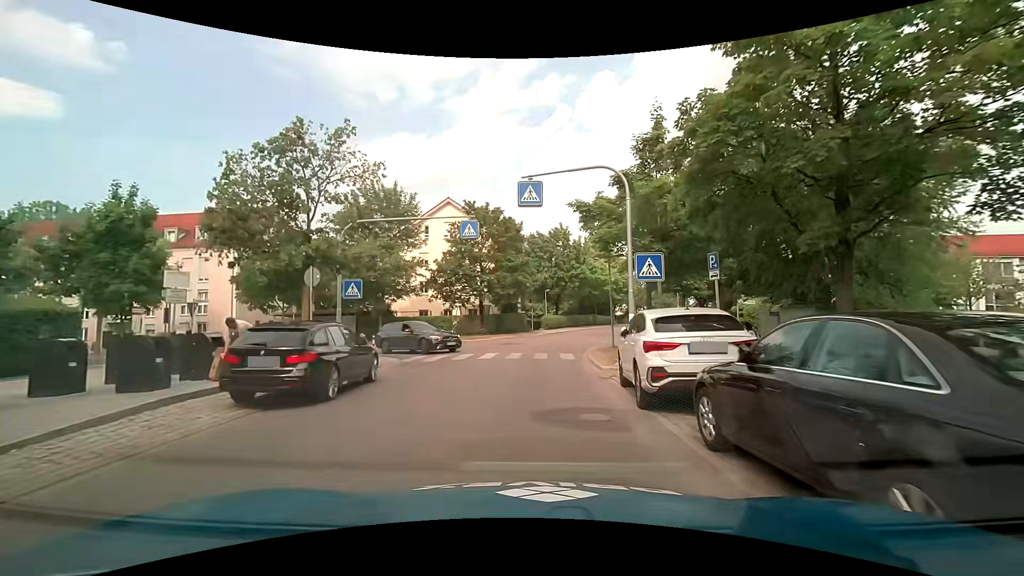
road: residential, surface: asphalt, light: Day
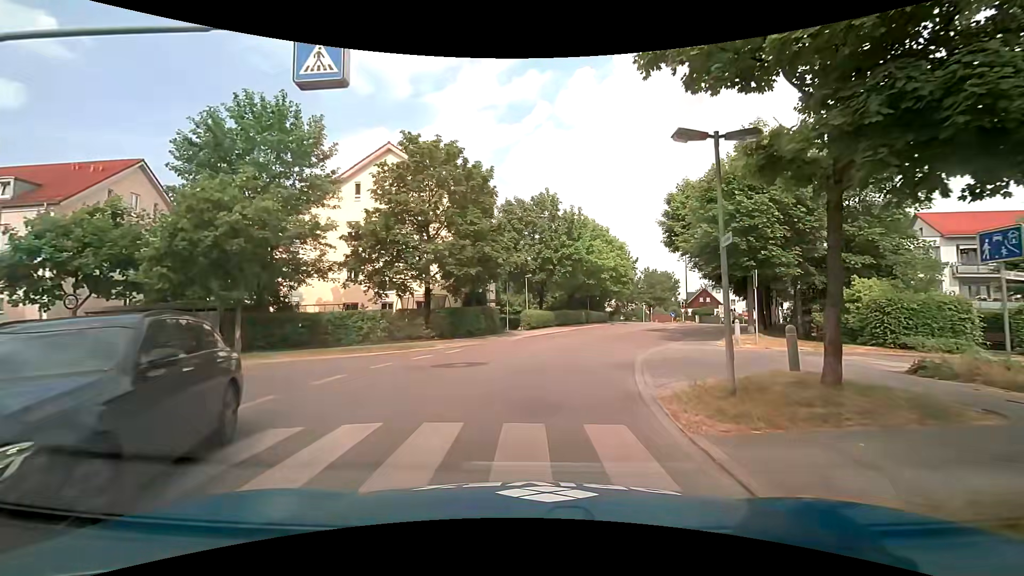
(+0.3, +14.4) m; +2°
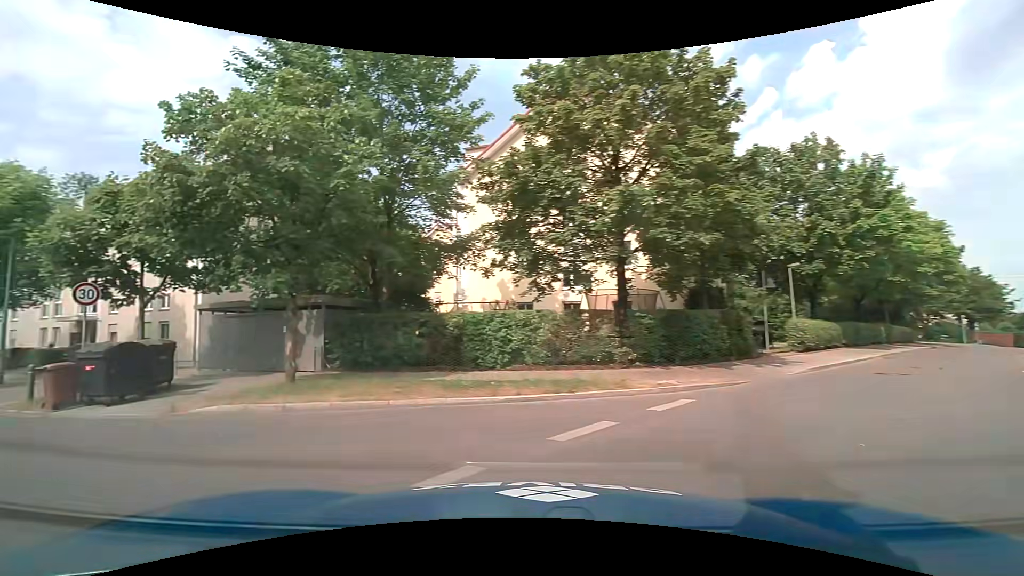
(-0.9, +11.1) m; -26°
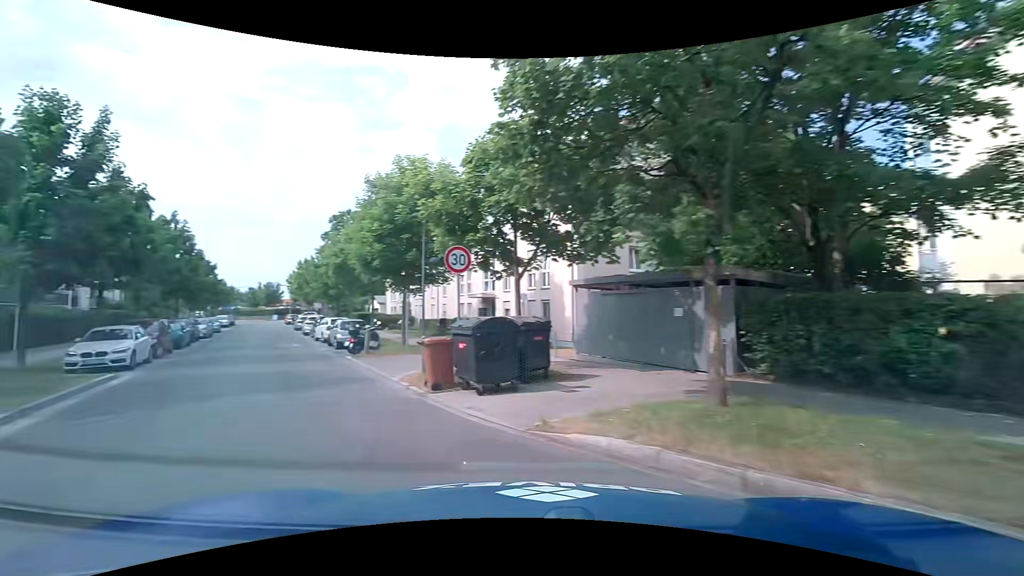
(-1.9, +5.4) m; -38°
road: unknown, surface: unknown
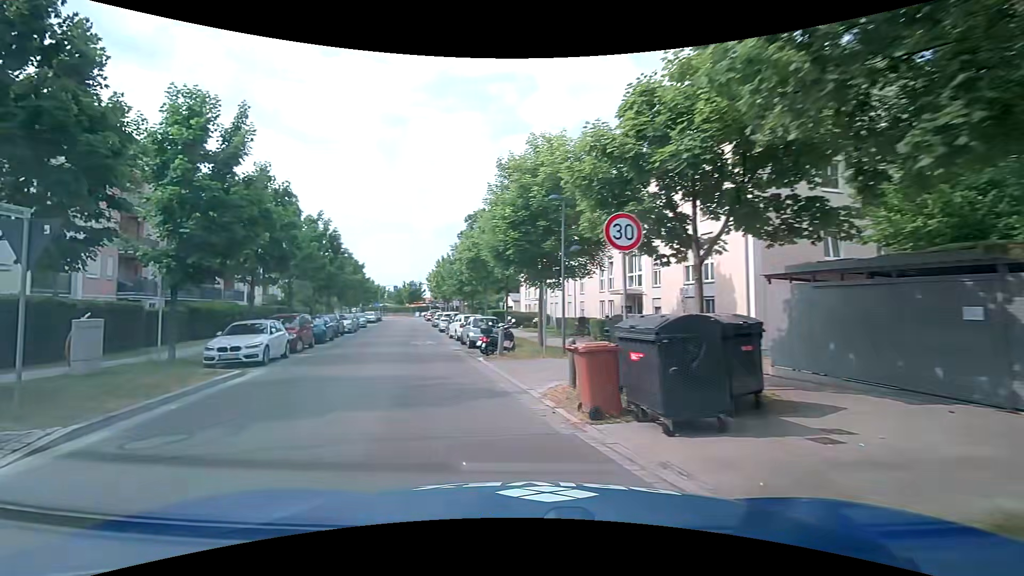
(-0.5, +3.2) m; -15°
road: residential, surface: asphalt
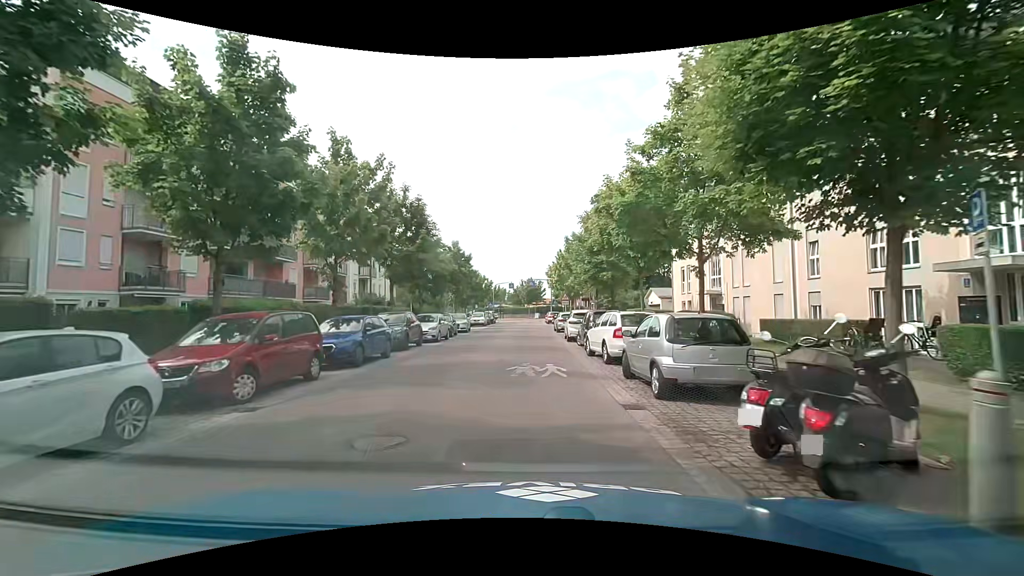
(-2.1, +13.8) m; -12°
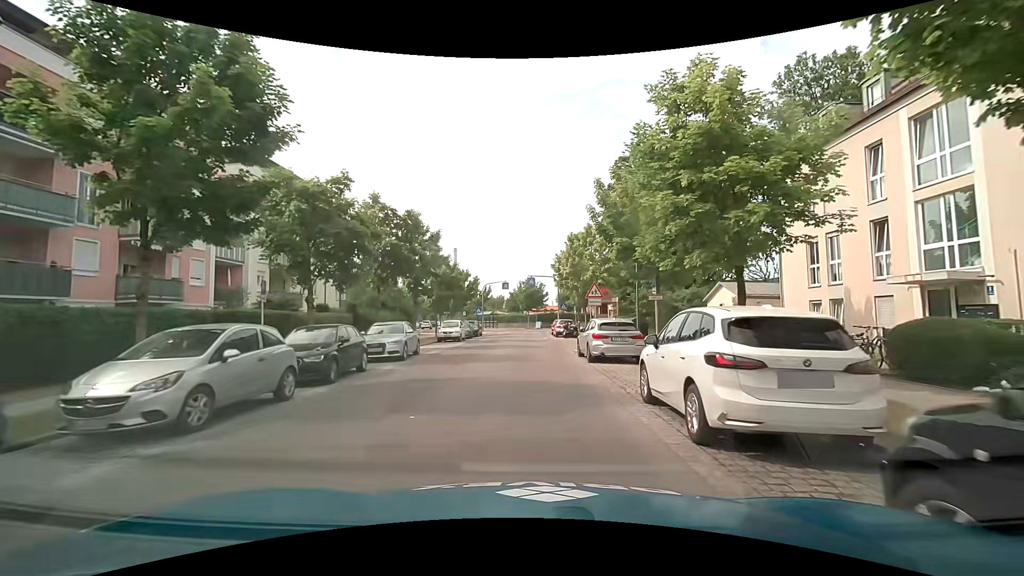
(-0.2, +18.9) m; -1°
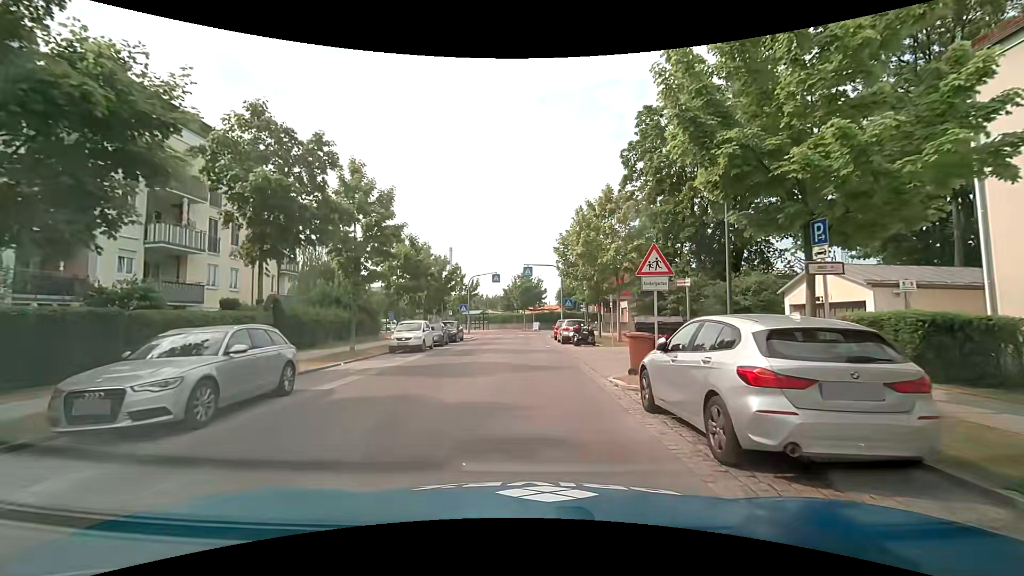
(+0.1, +11.4) m; 0°
(0, +10) (0, +20) (0, +30) (+1, +40) (+1, +50) (-1, +60) (-7, +68) (-14, +75) (-19, +84) (-20, +94) m
